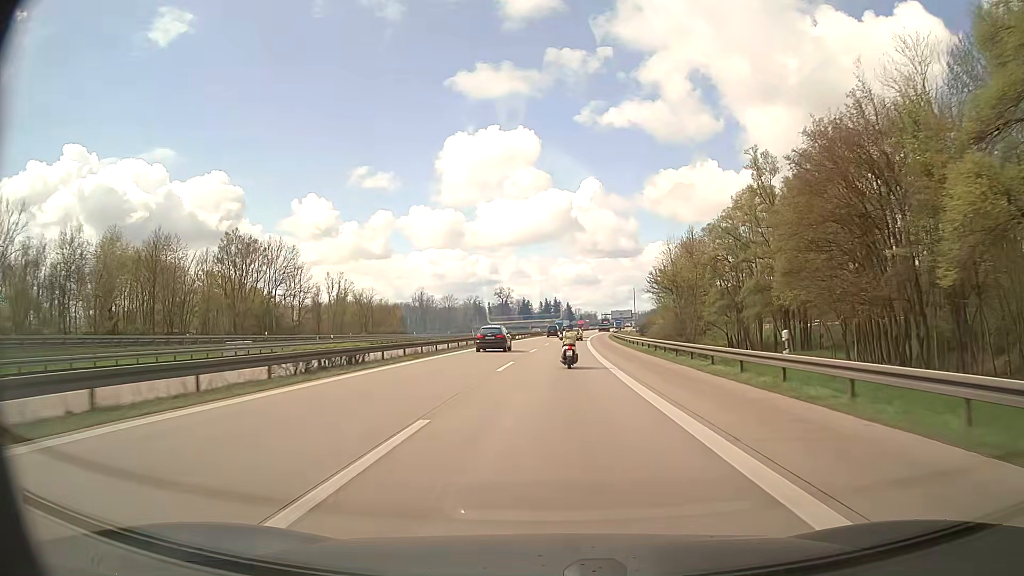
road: motorway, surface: asphalt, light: Day
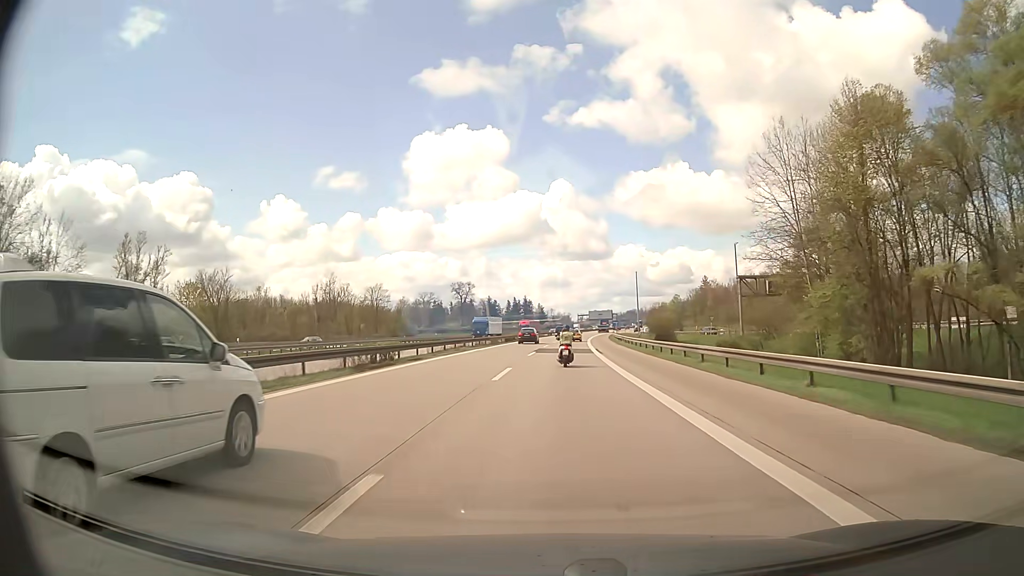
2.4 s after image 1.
(+1.2, +57.8) m; +2°
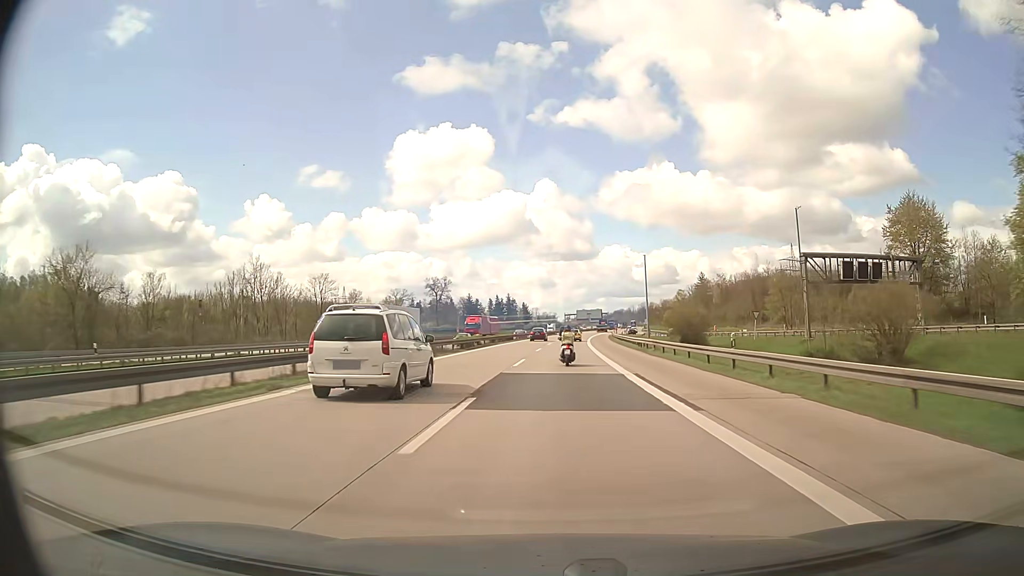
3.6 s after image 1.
(+0.3, +29.0) m; +1°
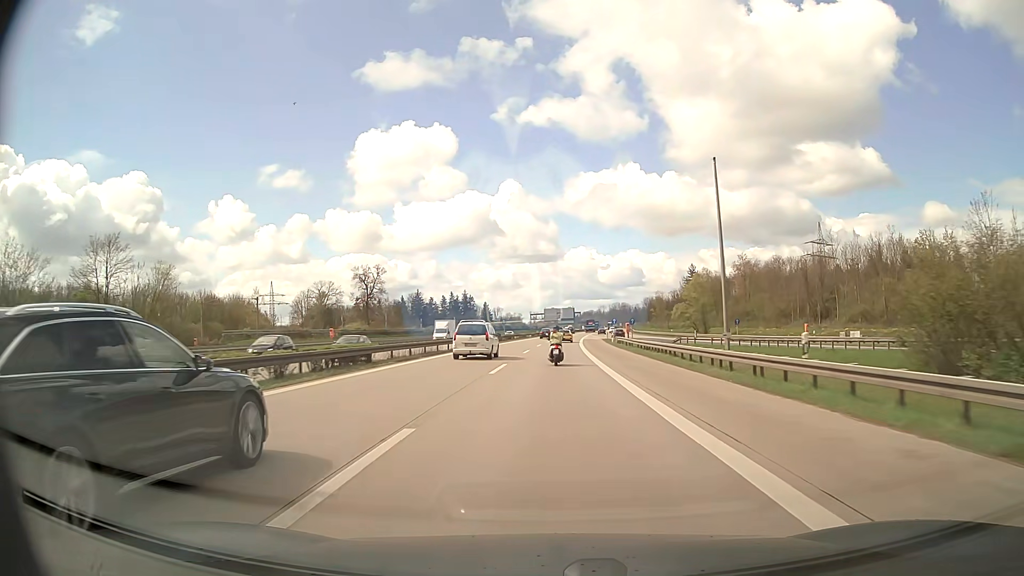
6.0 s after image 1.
(+1.6, +58.3) m; +3°
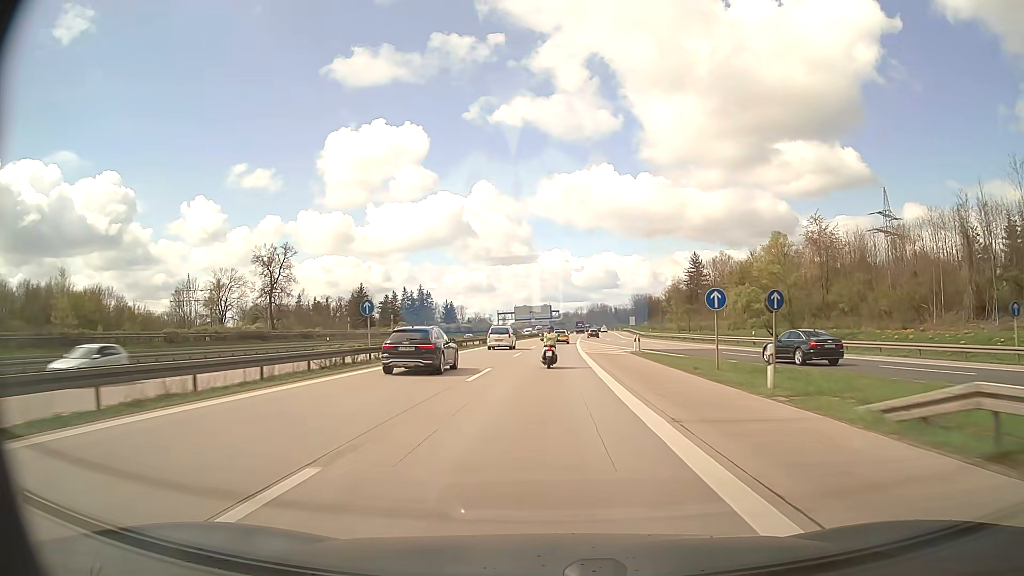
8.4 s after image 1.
(+1.2, +58.0) m; +2°
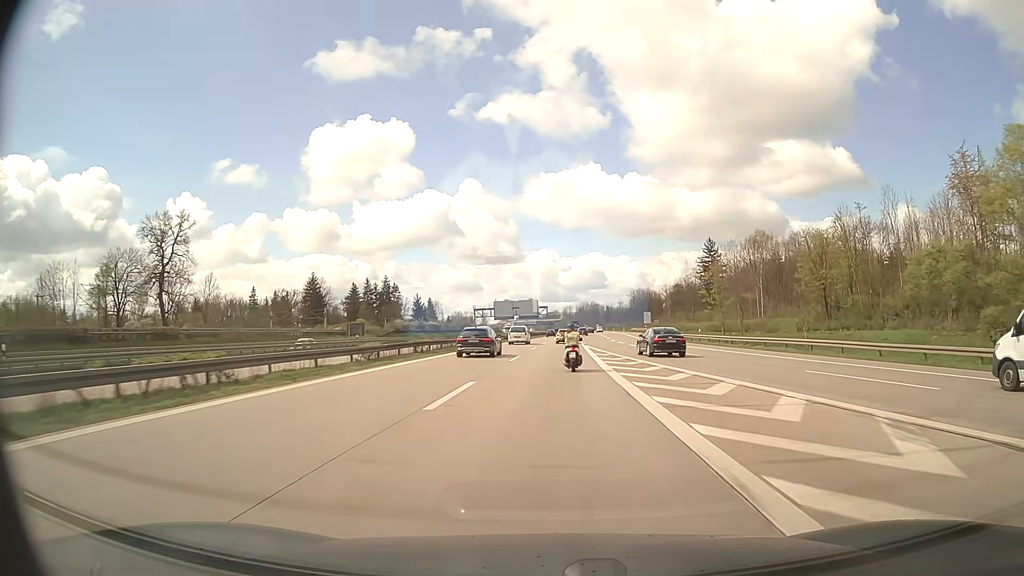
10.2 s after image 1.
(+0.3, +43.2) m; +1°
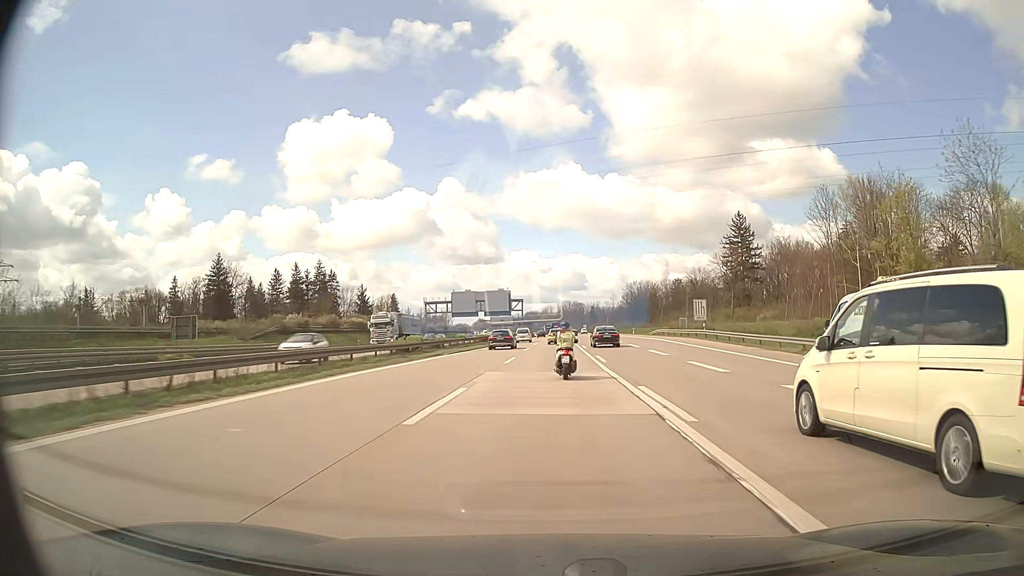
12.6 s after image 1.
(+1.0, +55.6) m; +2°
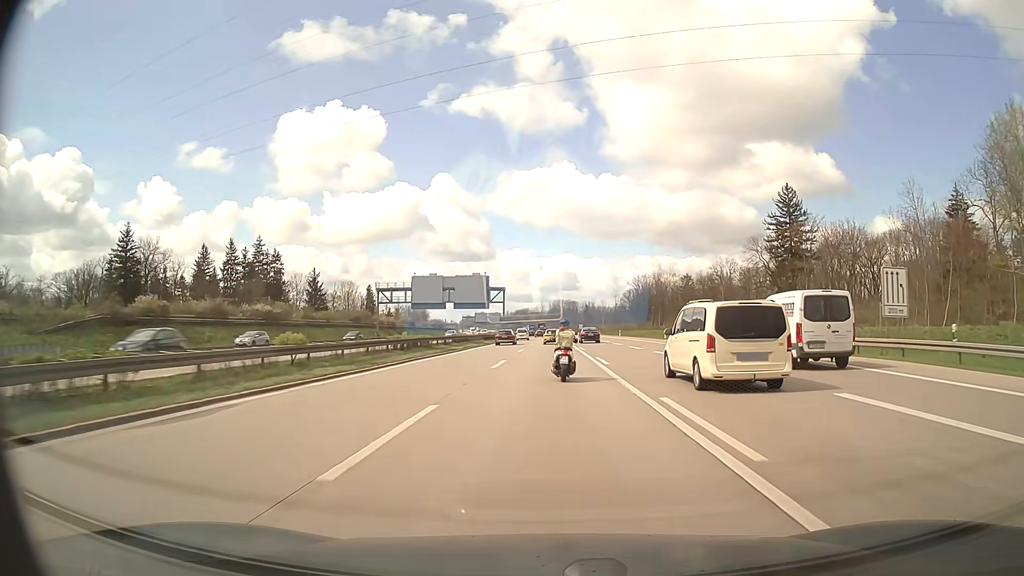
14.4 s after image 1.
(+0.2, +39.6) m; +1°
(0, +10) (0, +20) (0, +30) (0, +40) (0, +50) (0, +60) (0, +70) (0, +80) (0, +90) (0, +100) m
